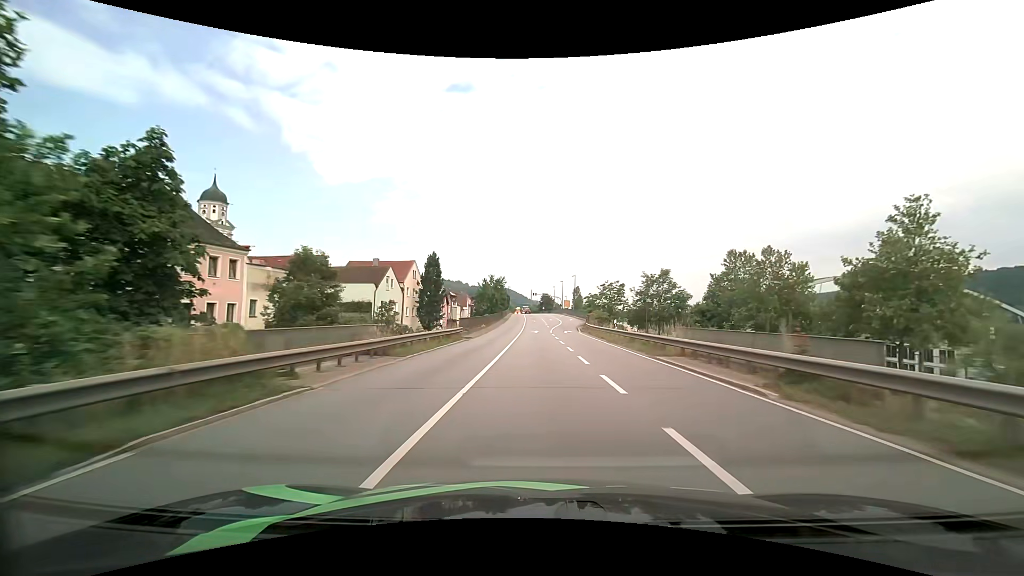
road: primary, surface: asphalt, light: Day
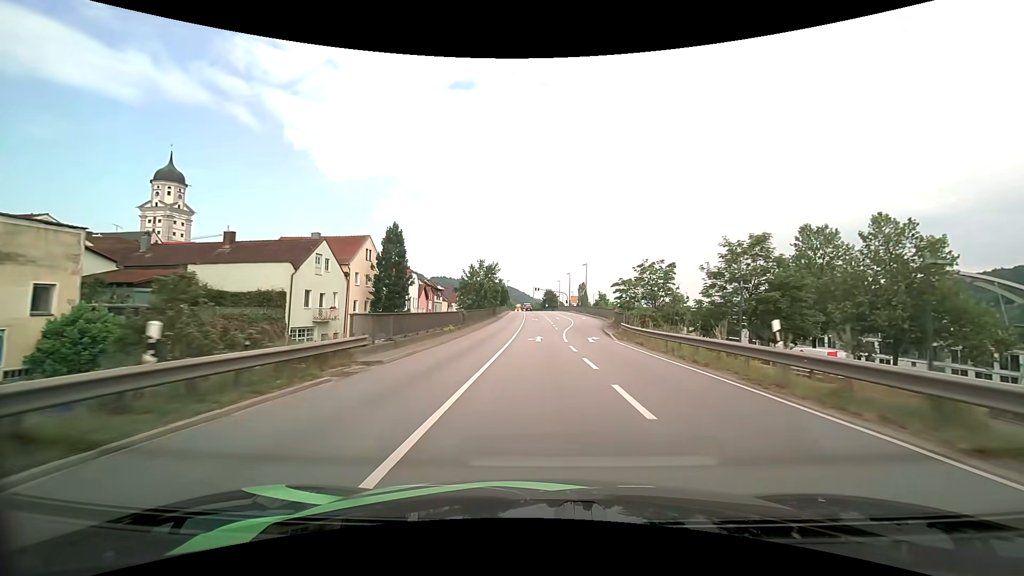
(-0.1, +20.4) m; 0°
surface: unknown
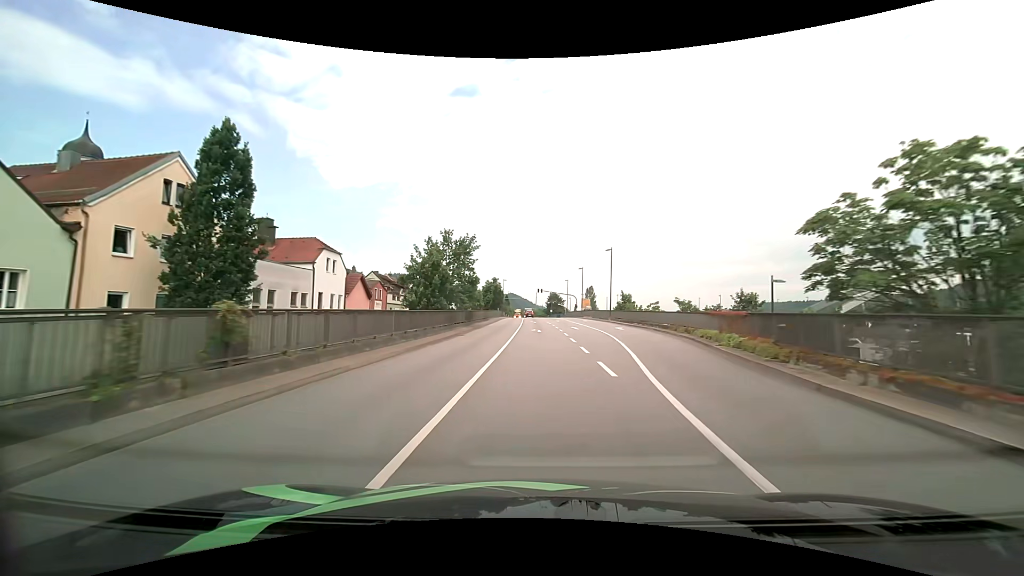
(-0.1, +28.0) m; 0°
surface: asphalt
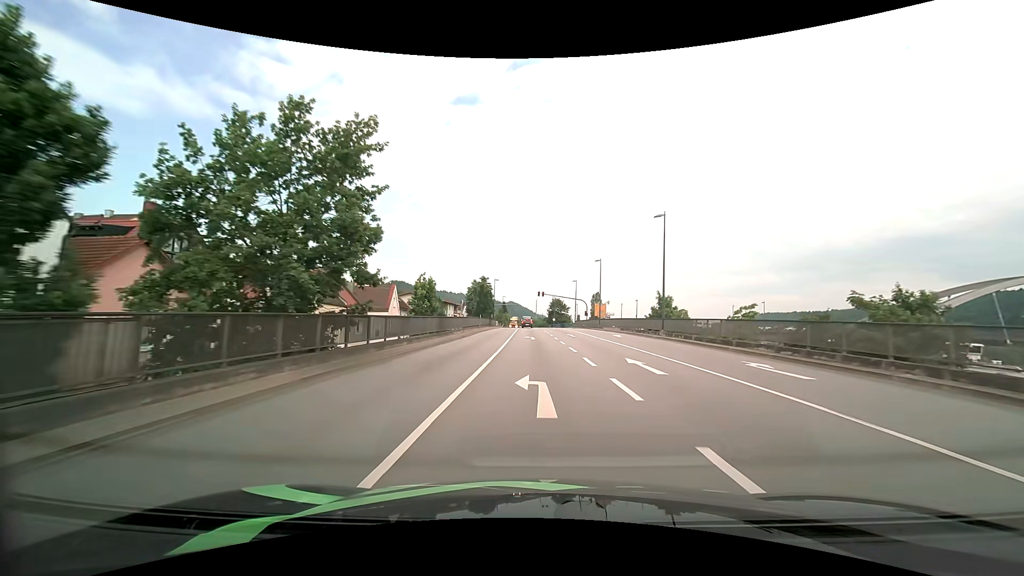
(-0.1, +26.4) m; 0°
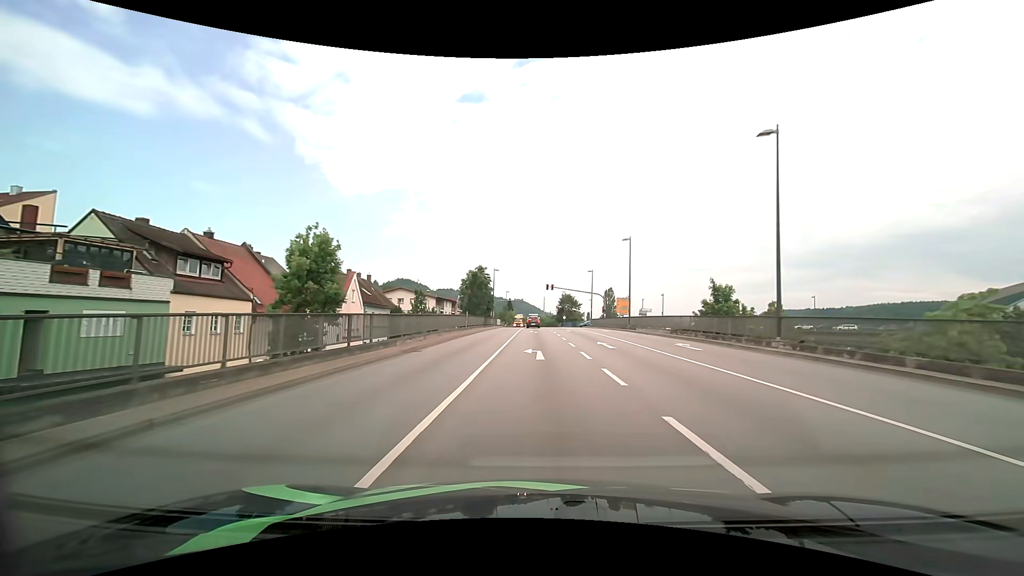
(-0.1, +16.3) m; -1°
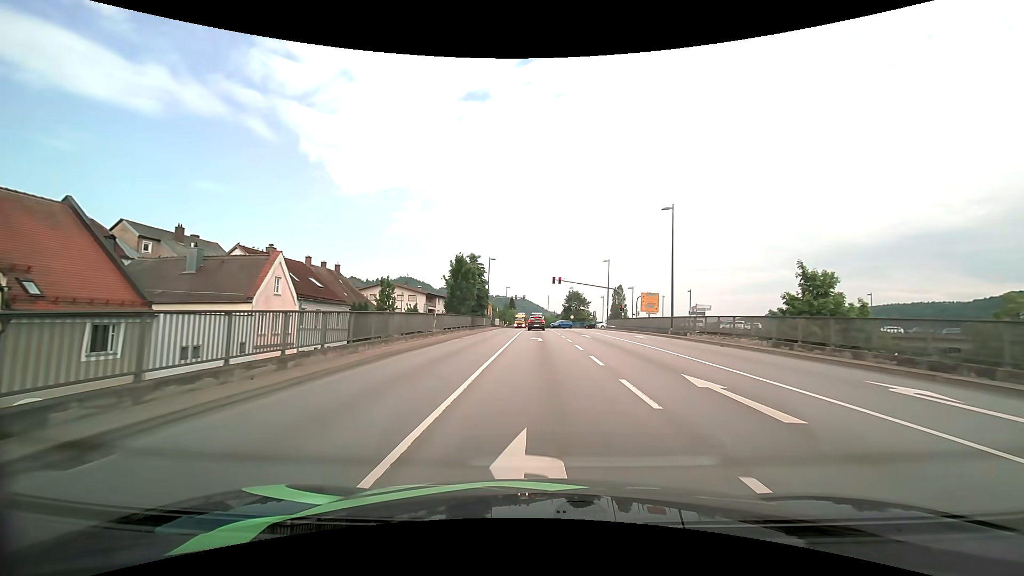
(-0.1, +14.2) m; 0°
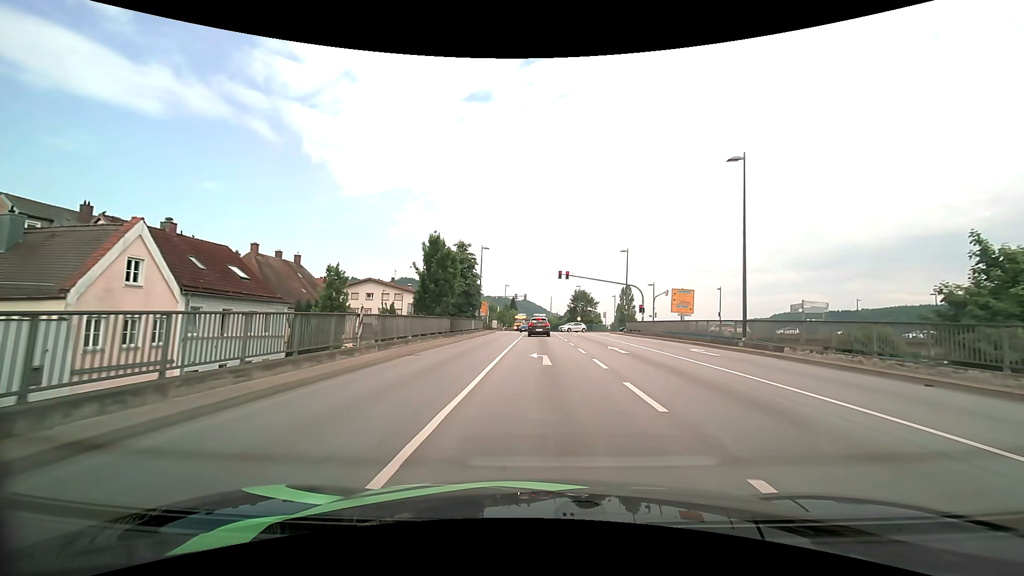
(0.0, +11.7) m; -1°
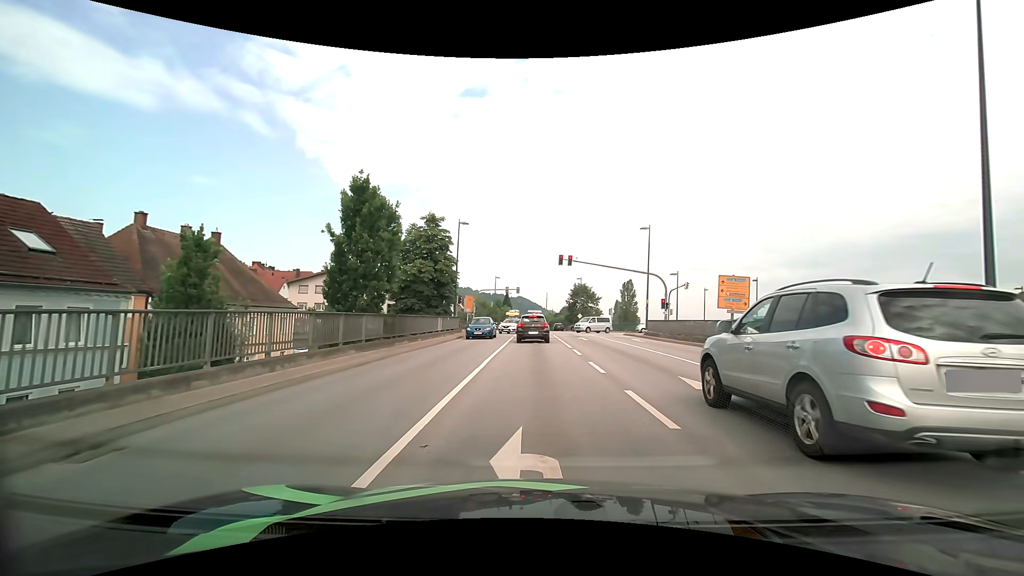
(+0.2, +12.7) m; +1°
(0, +10) (0, +20) (0, +30) (0, +40) (-1, +50) (-3, +60) (-10, +67) (-19, +69) (-29, +68) (-39, +68) m
